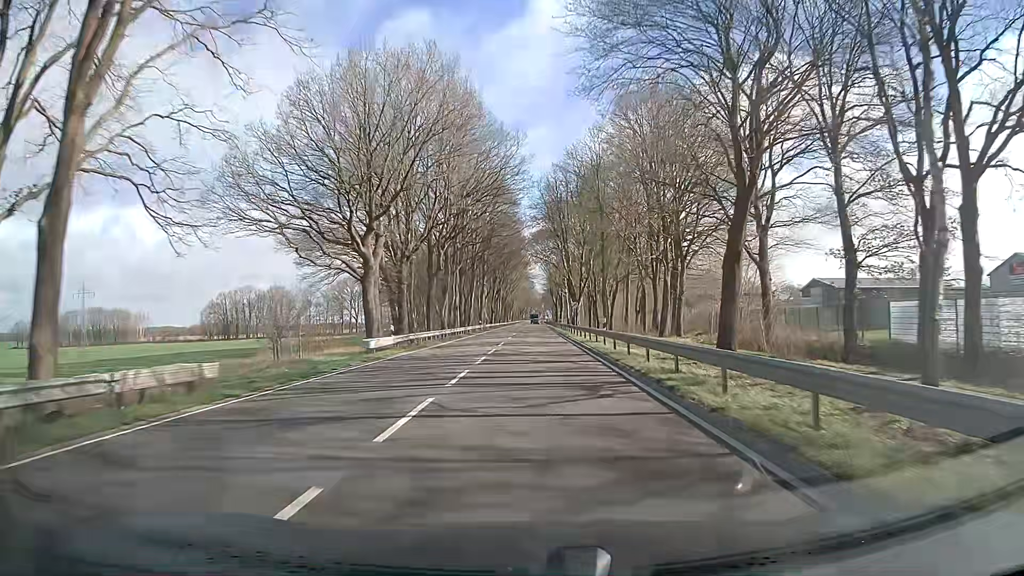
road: primary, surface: asphalt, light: Day
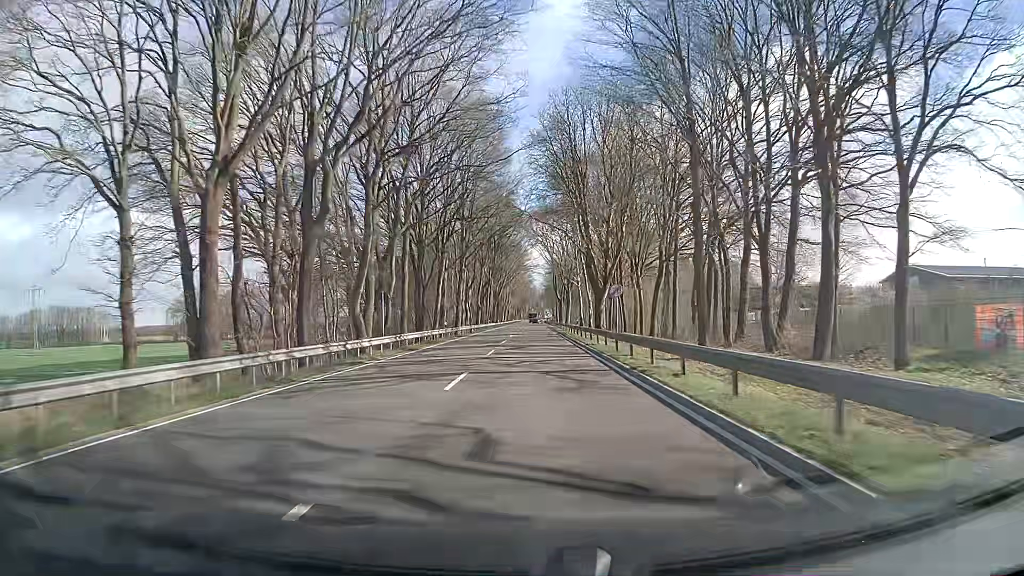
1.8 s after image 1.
(+0.2, +32.8) m; +1°
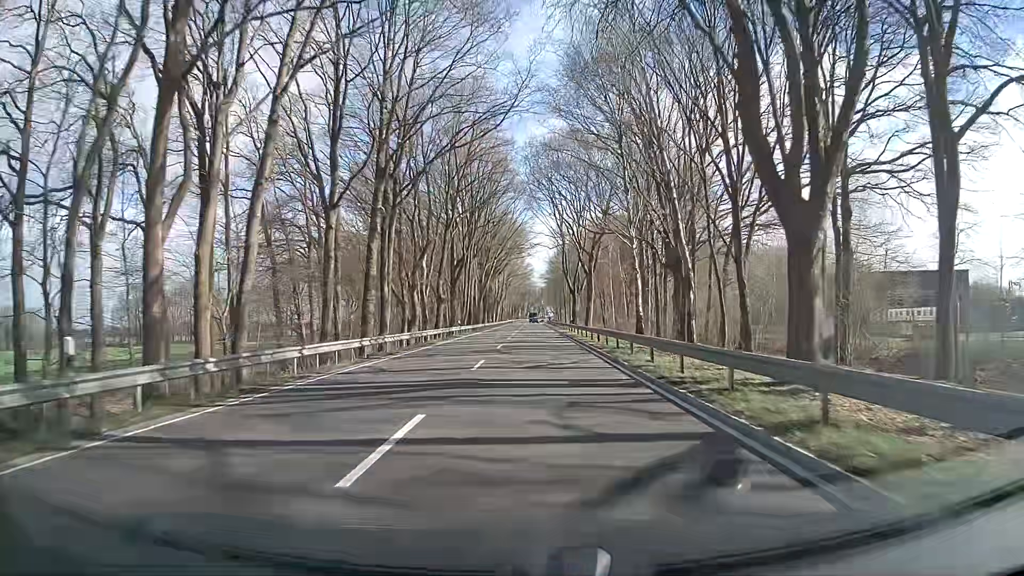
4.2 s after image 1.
(-0.3, +43.8) m; -1°
(0, +10) (0, +20) (0, +30) (0, +40) (0, +50) (0, +60) (+1, +70) (+1, +80) (+1, +90) (+1, +100) m
